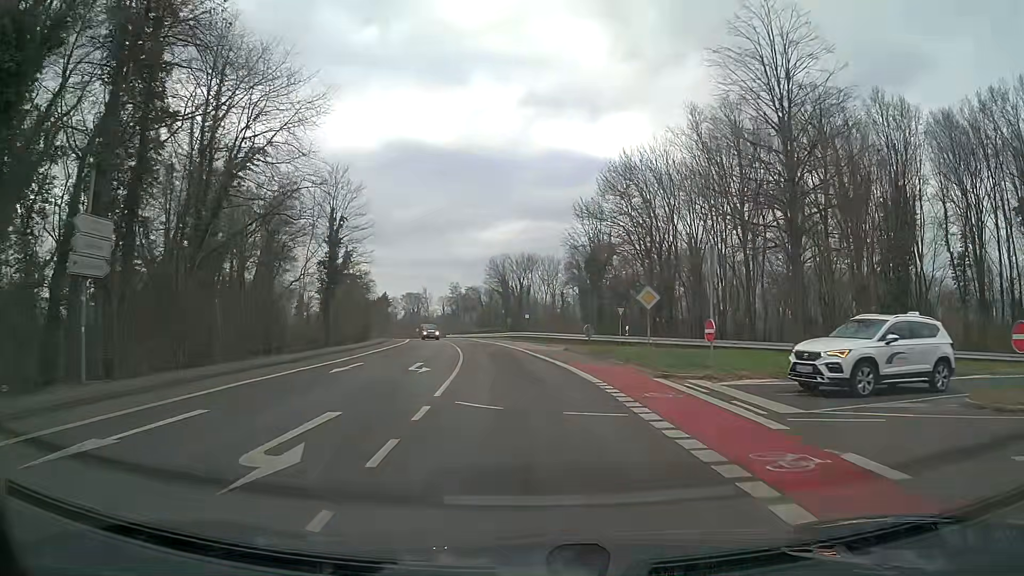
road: tertiary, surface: asphalt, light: Day
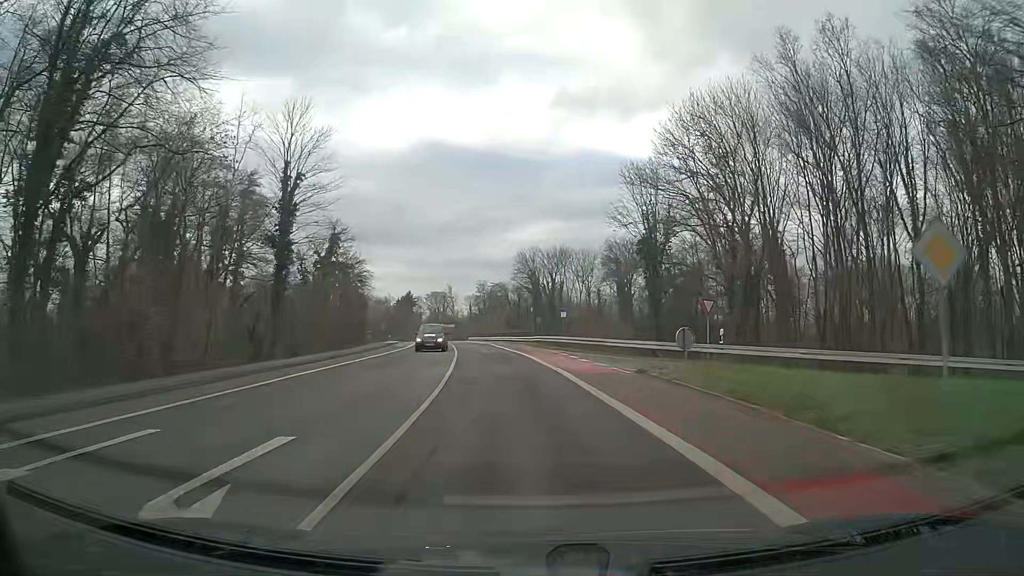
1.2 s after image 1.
(-0.3, +15.2) m; -2°
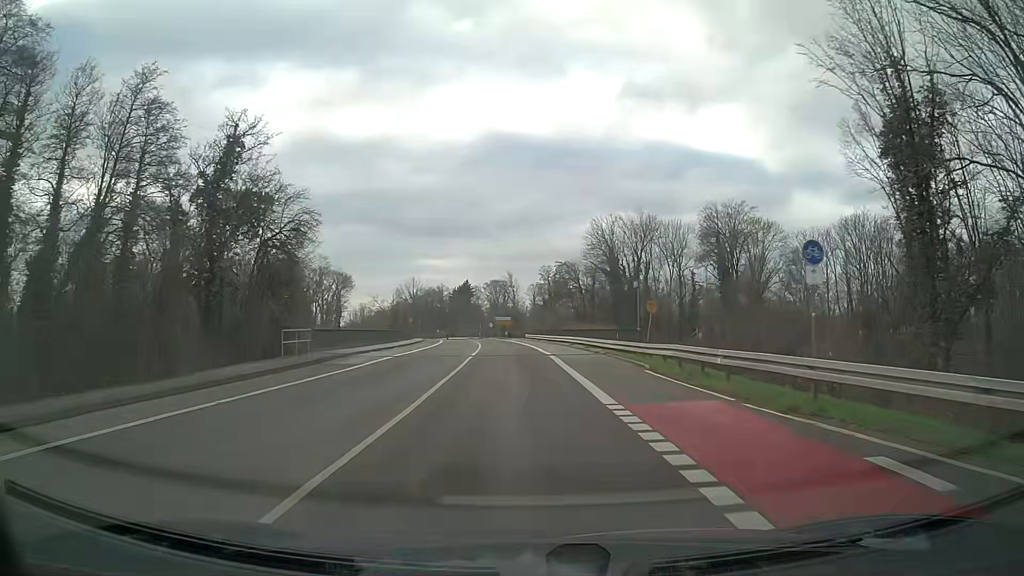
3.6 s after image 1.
(-1.7, +30.4) m; -6°
(0, +10) (-1, +20) (-1, +30) (-2, +40) (-2, +50) (-3, +60) (-4, +70) (-5, +80) (-5, +90) (-4, +100) m
